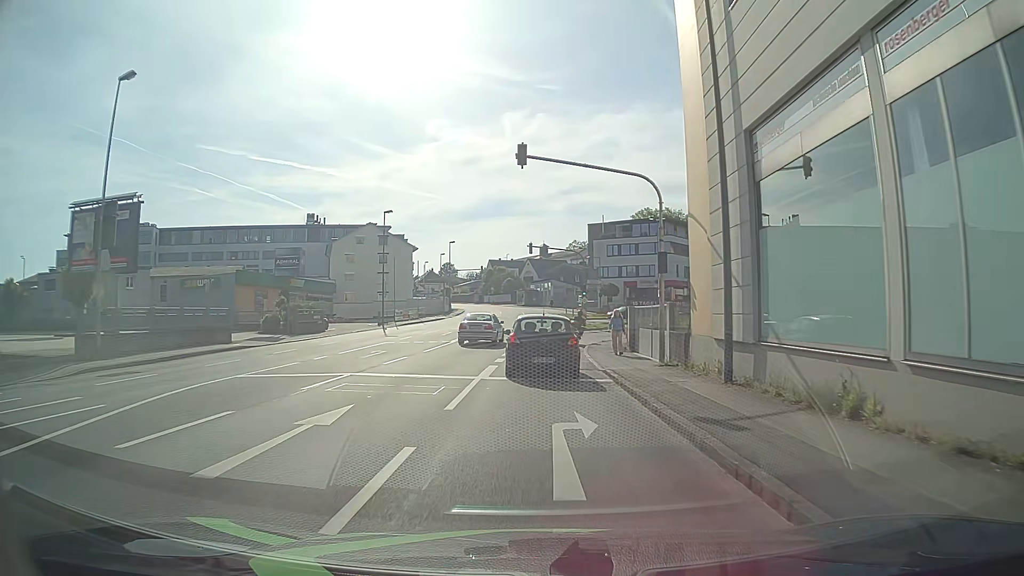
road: tertiary_link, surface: asphalt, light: Day
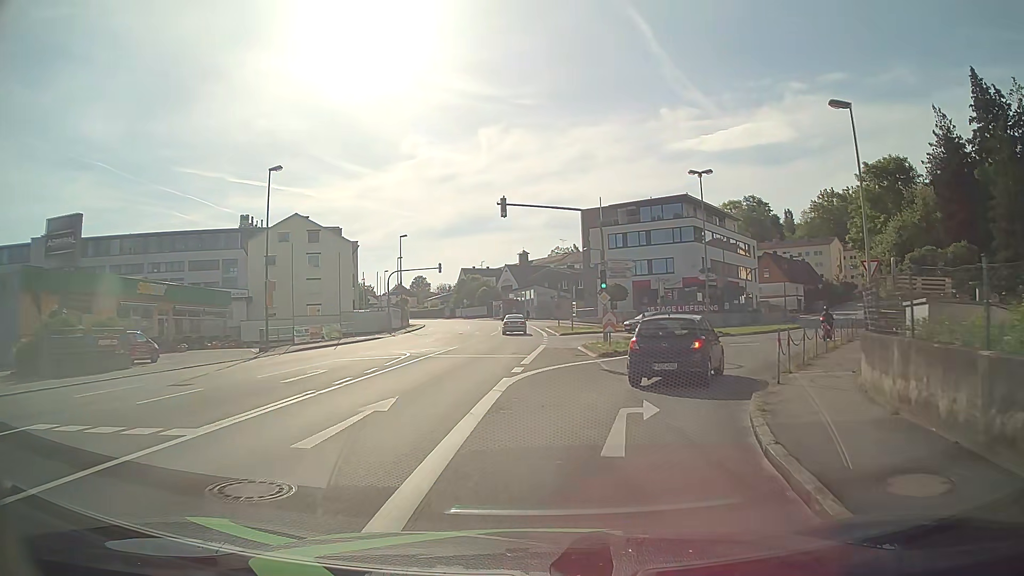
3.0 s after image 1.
(-0.1, +24.4) m; +1°
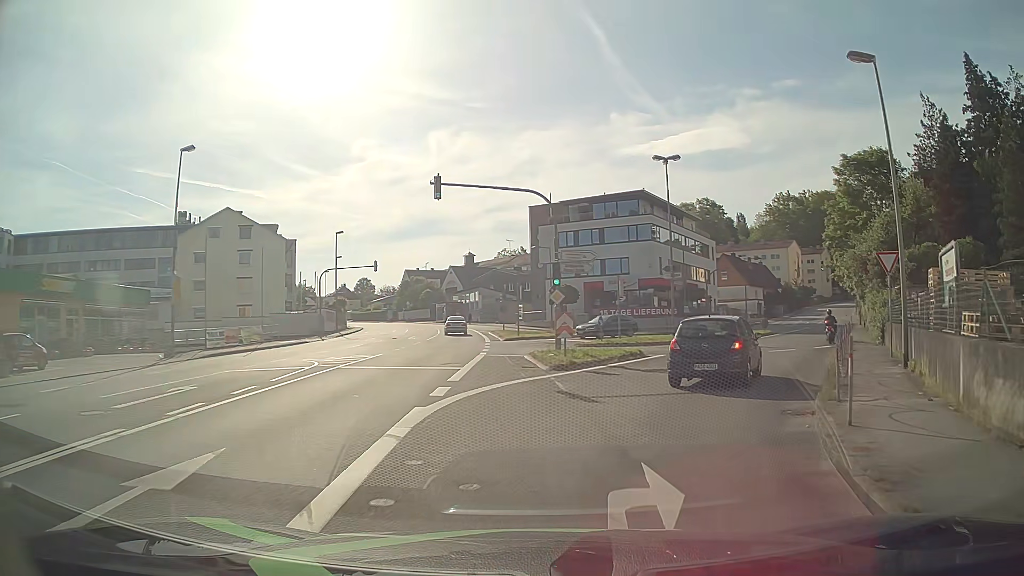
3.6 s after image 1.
(+0.2, +5.1) m; +5°
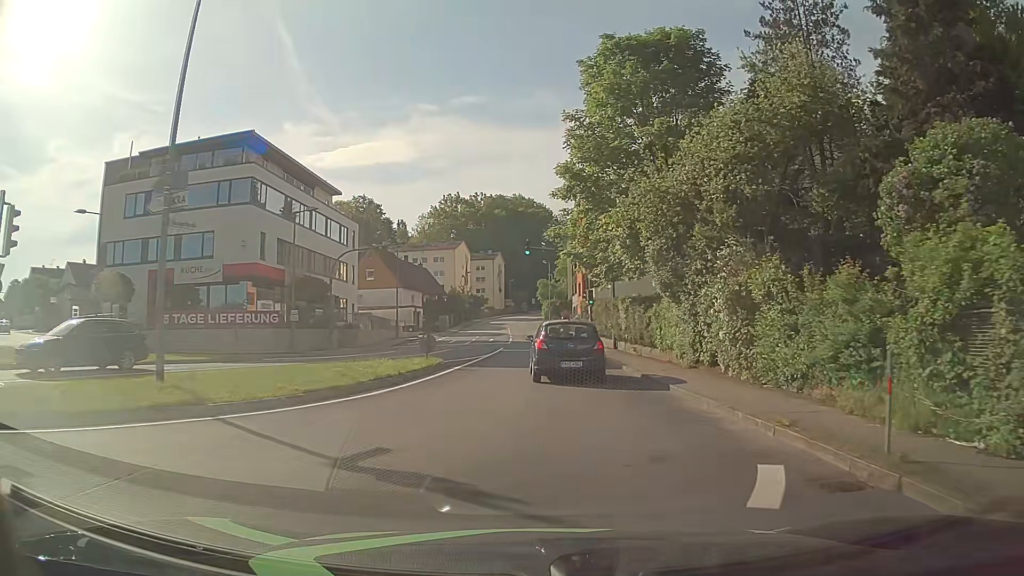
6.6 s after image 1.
(+7.5, +24.3) m; +29°
(0, +10) (0, +20) (0, +30) (0, +40) (-1, +50) (-1, +60) (-1, +70) (-2, +80) (-2, +90) (-2, +100) m
